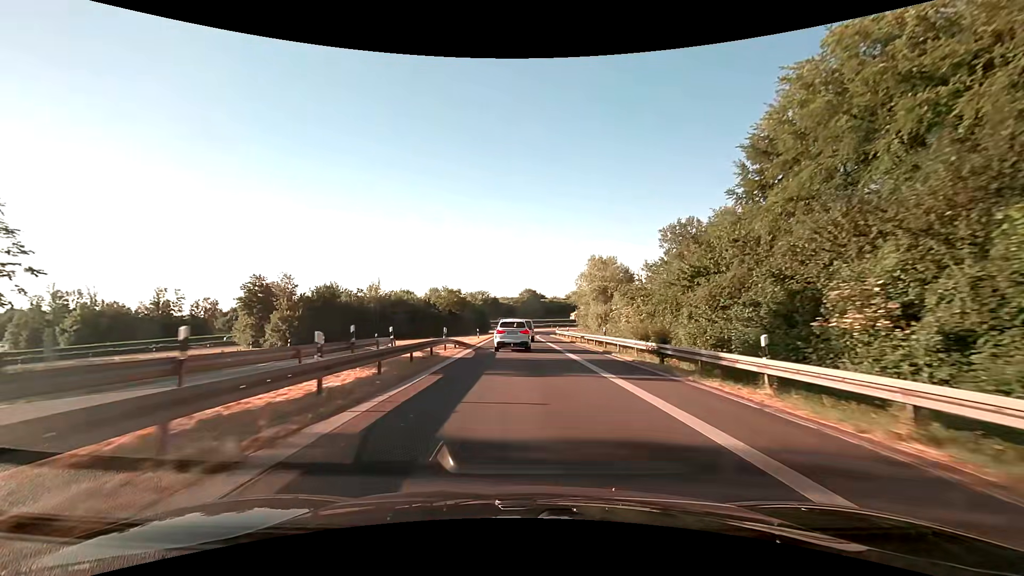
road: motorway_link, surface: asphalt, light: Day
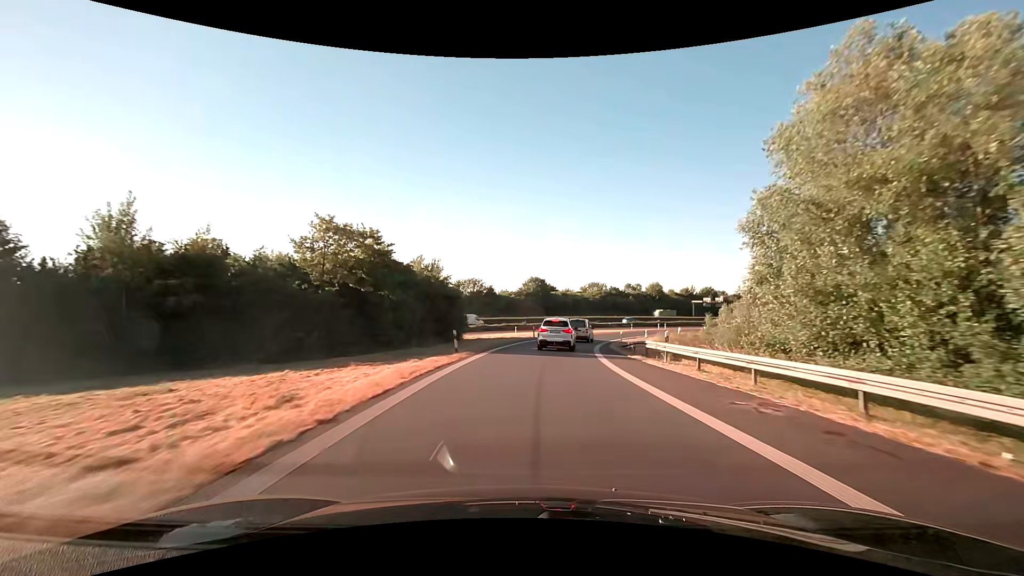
(-1.1, +50.6) m; 0°
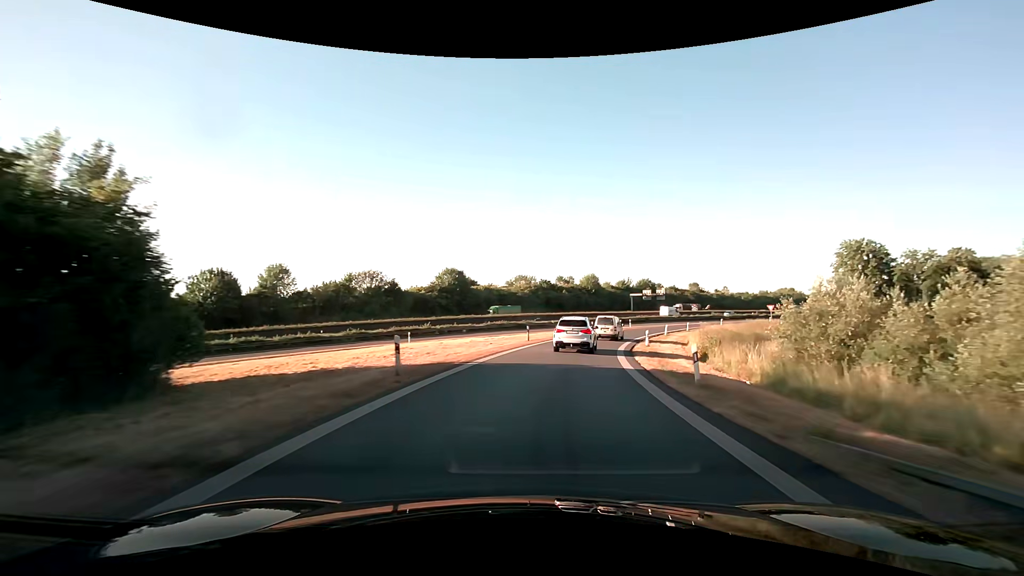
(+1.9, +30.8) m; +9°
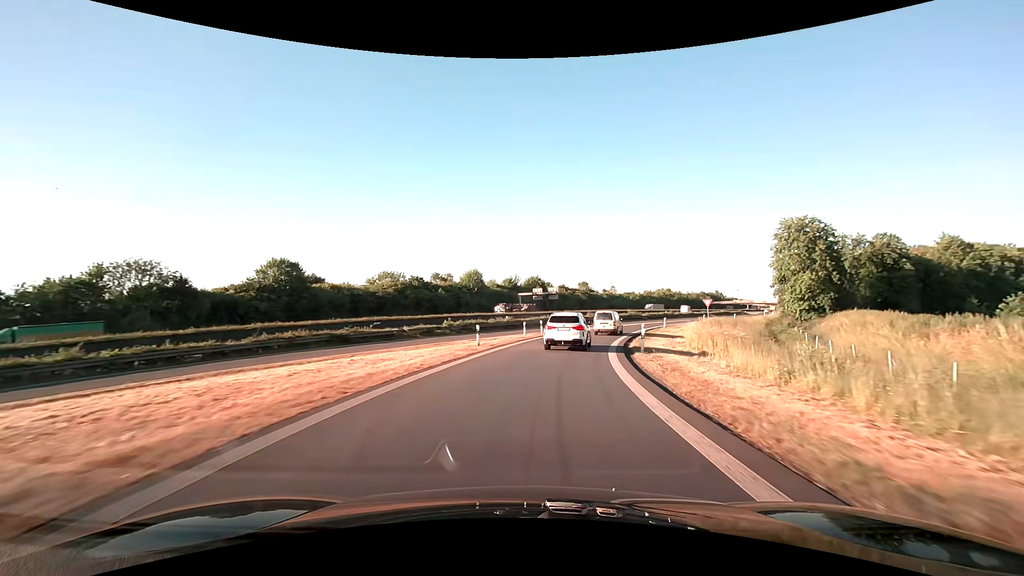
(+3.6, +30.5) m; +13°
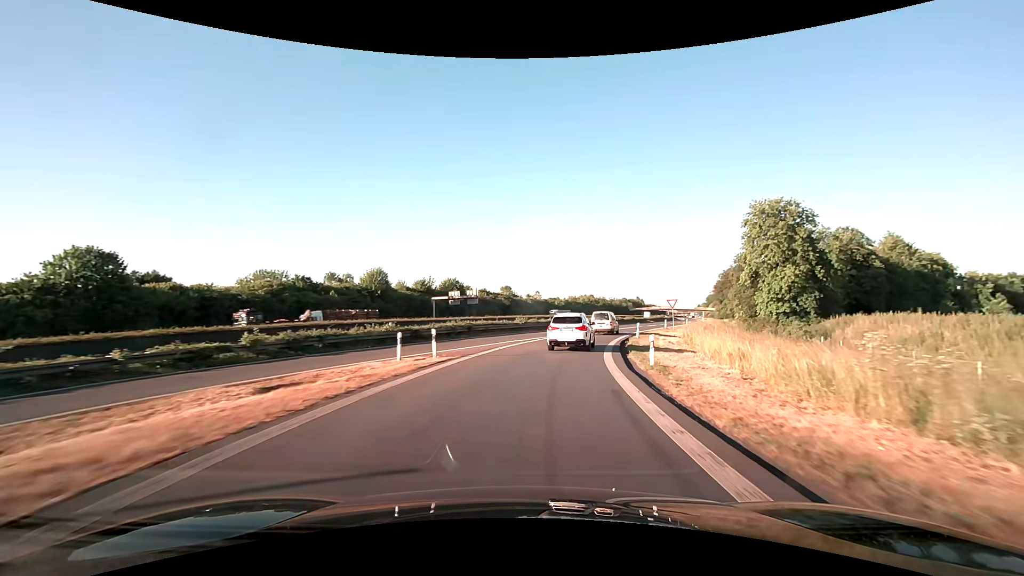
(+1.6, +20.3) m; +9°
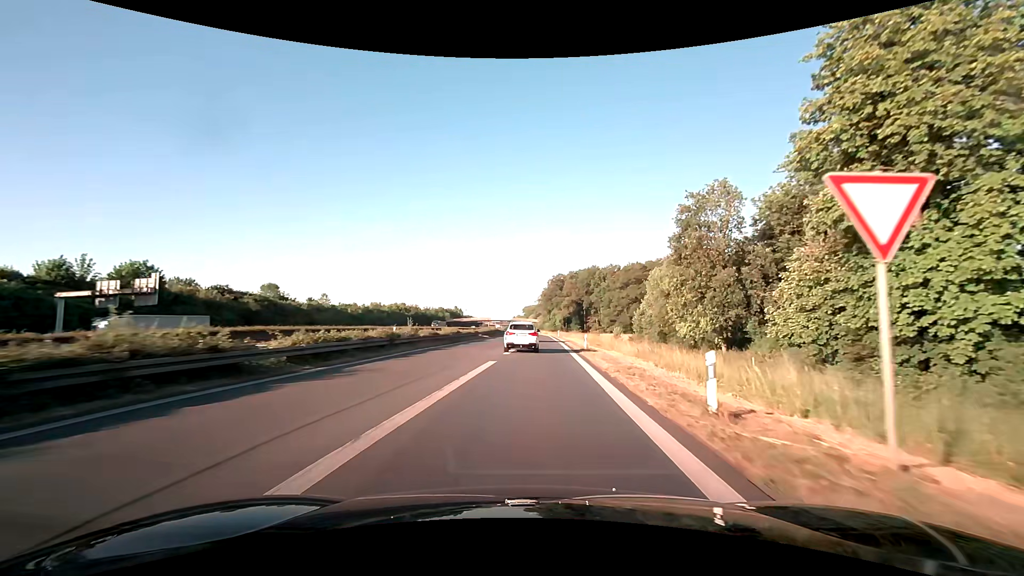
(+9.7, +50.0) m; +21°
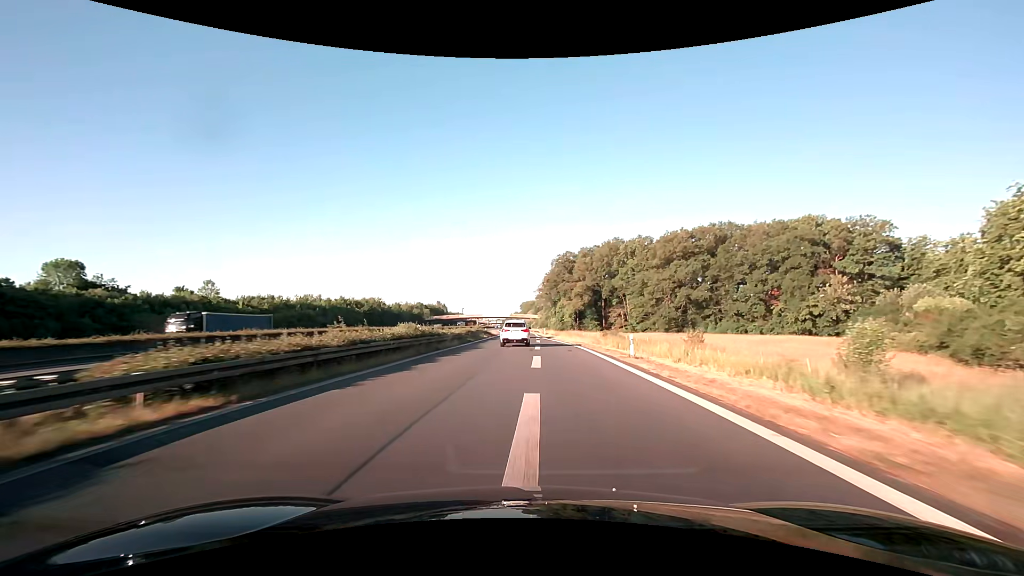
(+1.0, +58.0) m; +1°
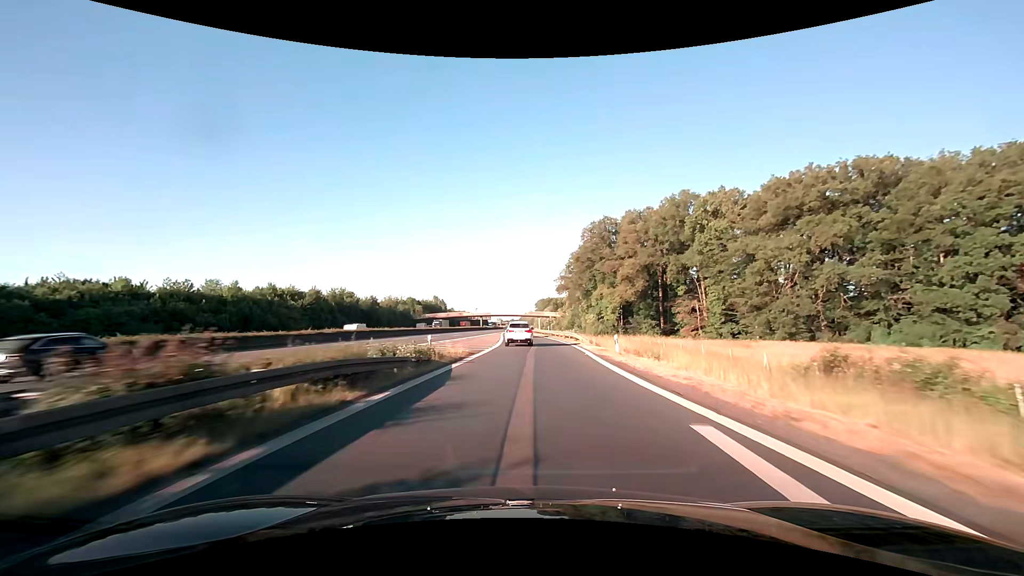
(-0.7, +51.0) m; -2°
(0, +10) (0, +20) (0, +30) (0, +40) (-1, +50) (-1, +60) (-1, +70) (-2, +80) (-2, +90) (-2, +100) m
